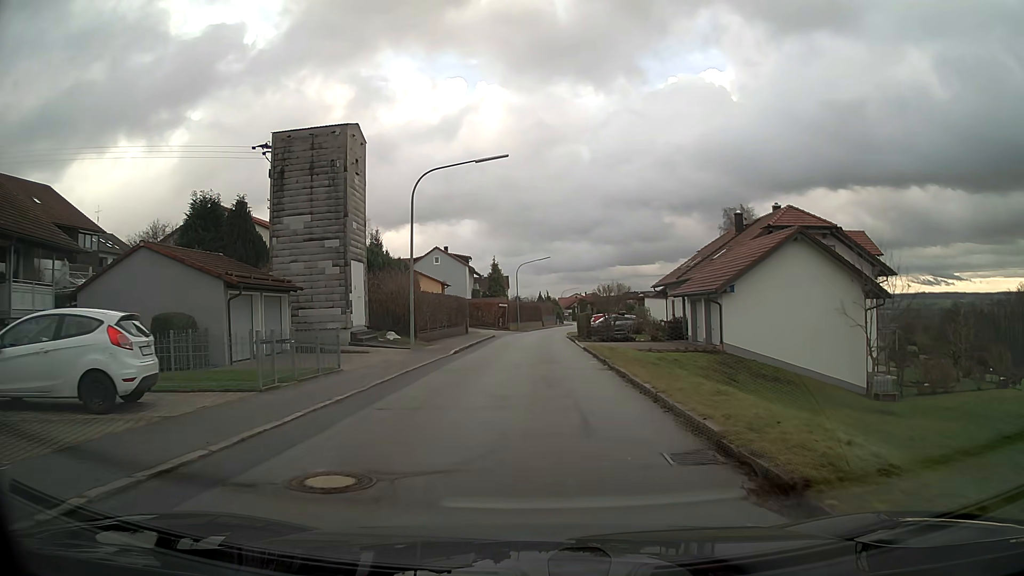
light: Day
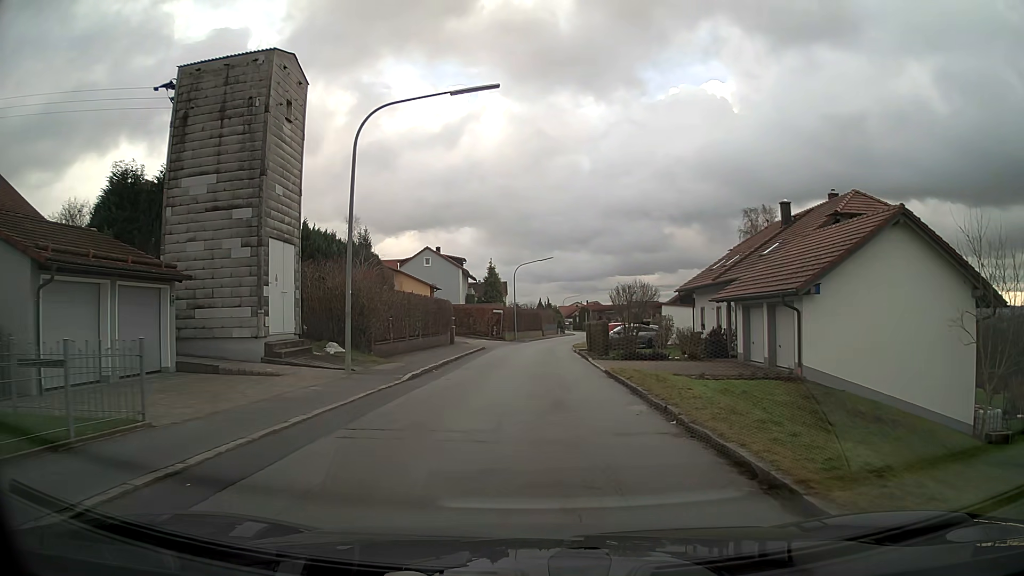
(0.0, +8.9) m; 0°
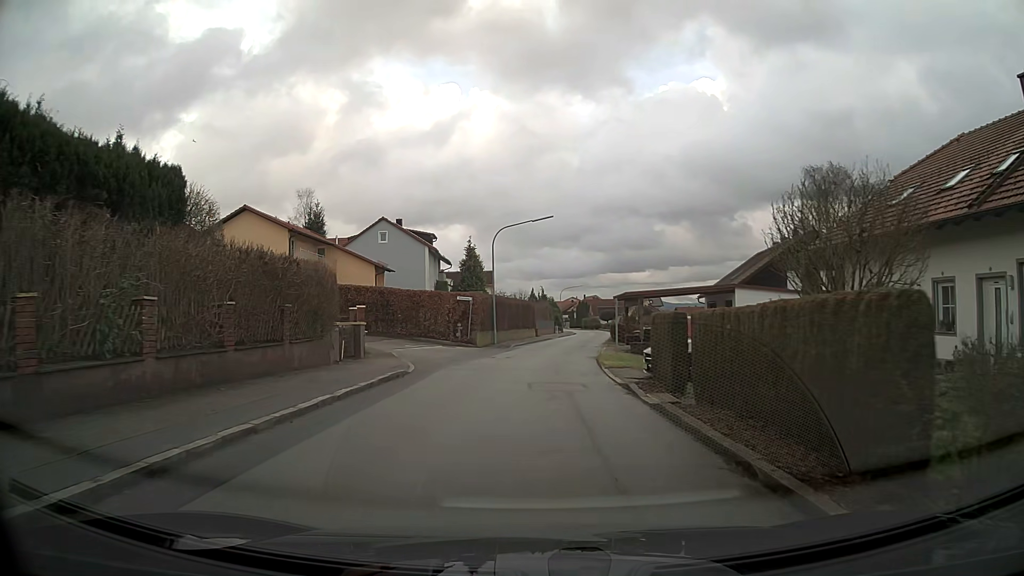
(+0.1, +22.6) m; +1°
(0, +10) (0, +20) (+1, +30) (+2, +40) (+4, +50) (+5, +60) (+6, +70) (+8, +80) (+8, +90) (+9, +100) m
